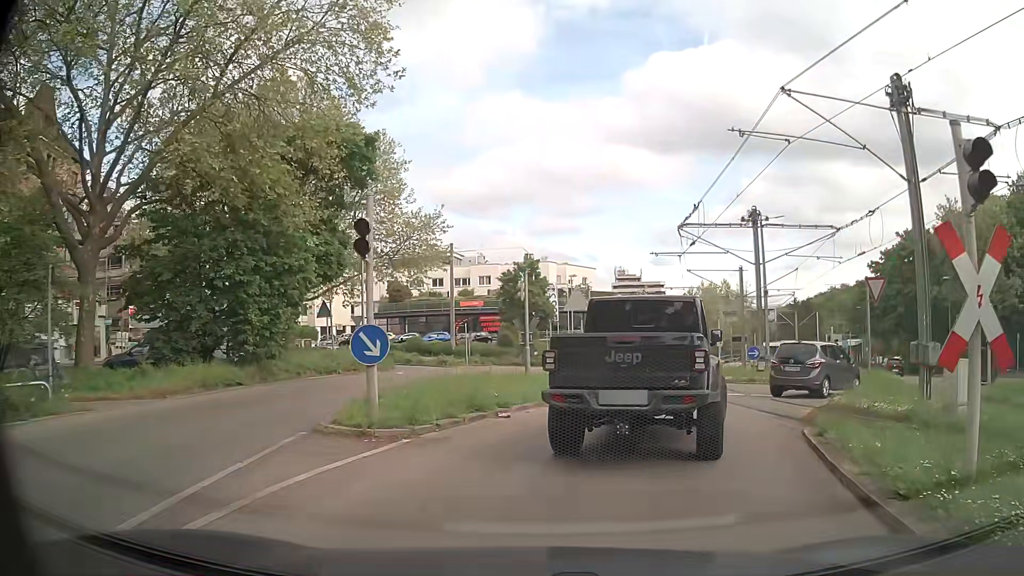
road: secondary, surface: asphalt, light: Day
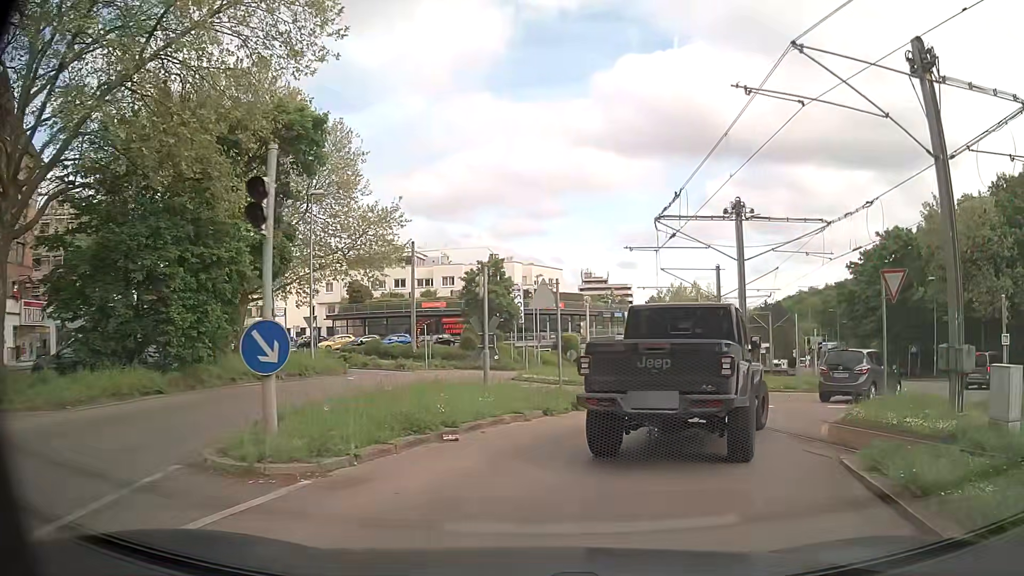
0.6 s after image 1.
(+0.1, +2.8) m; +4°
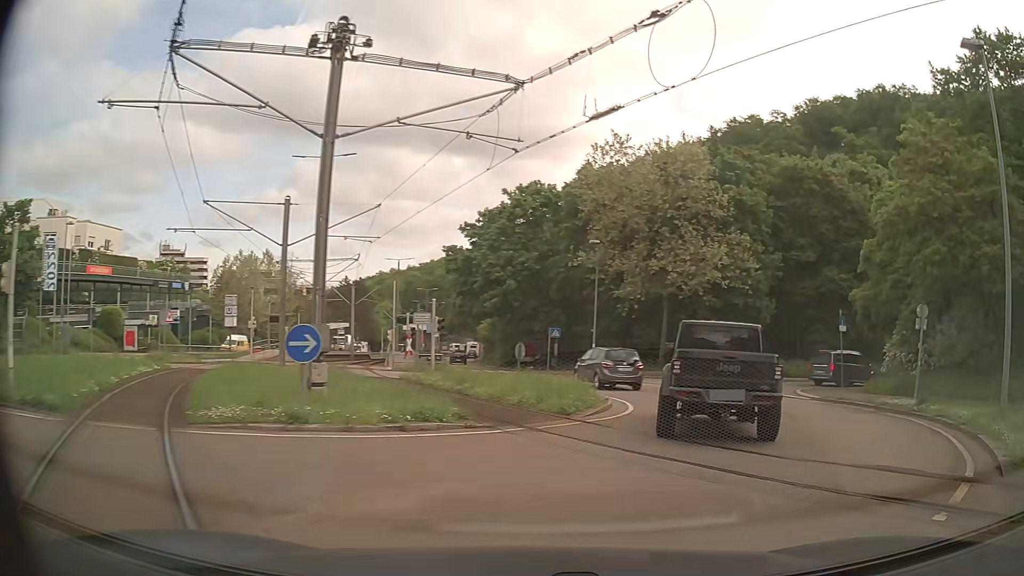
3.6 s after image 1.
(+3.7, +15.1) m; +36°
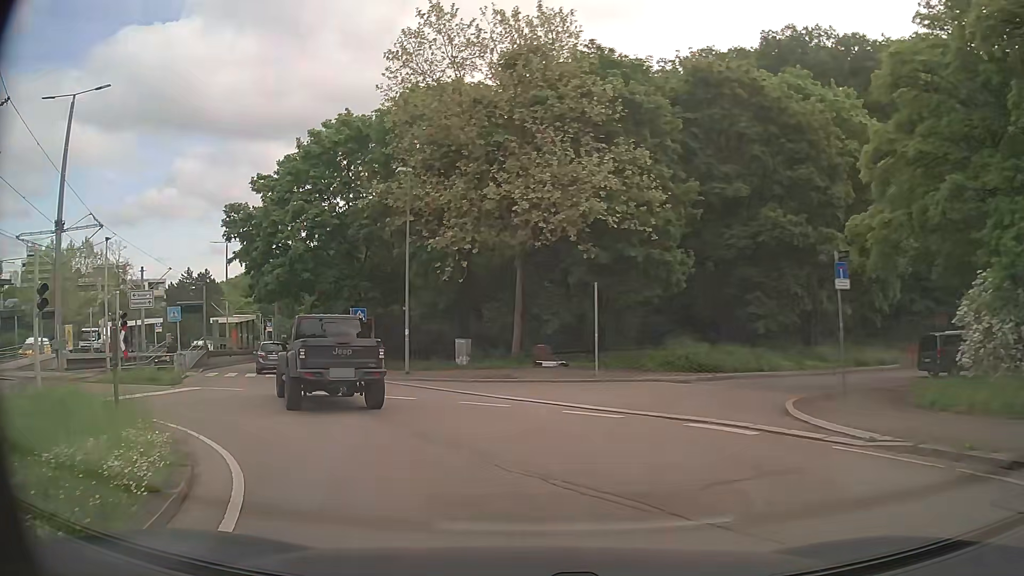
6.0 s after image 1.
(+3.6, +15.1) m; +8°
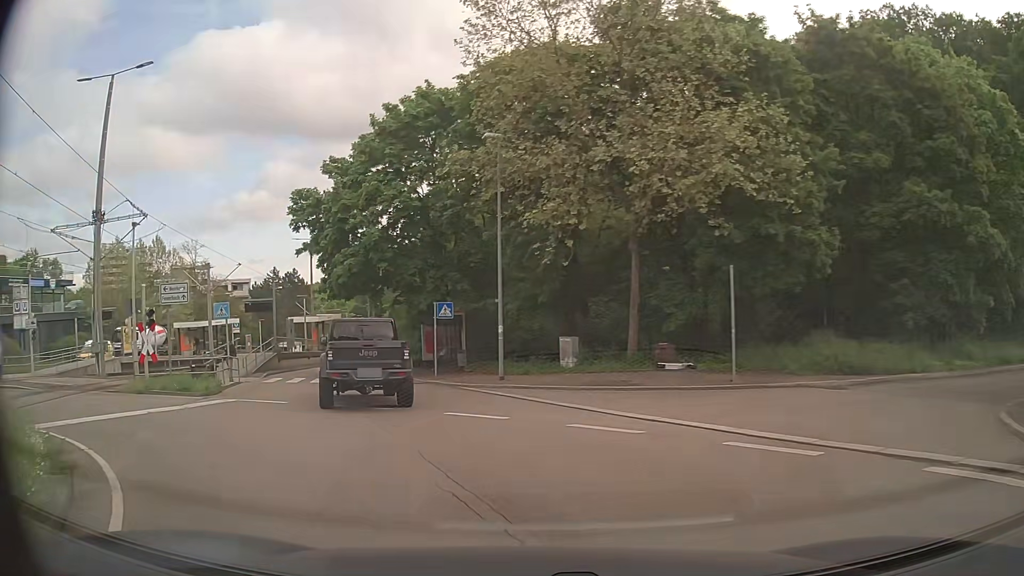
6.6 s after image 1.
(-0.2, +4.6) m; -7°
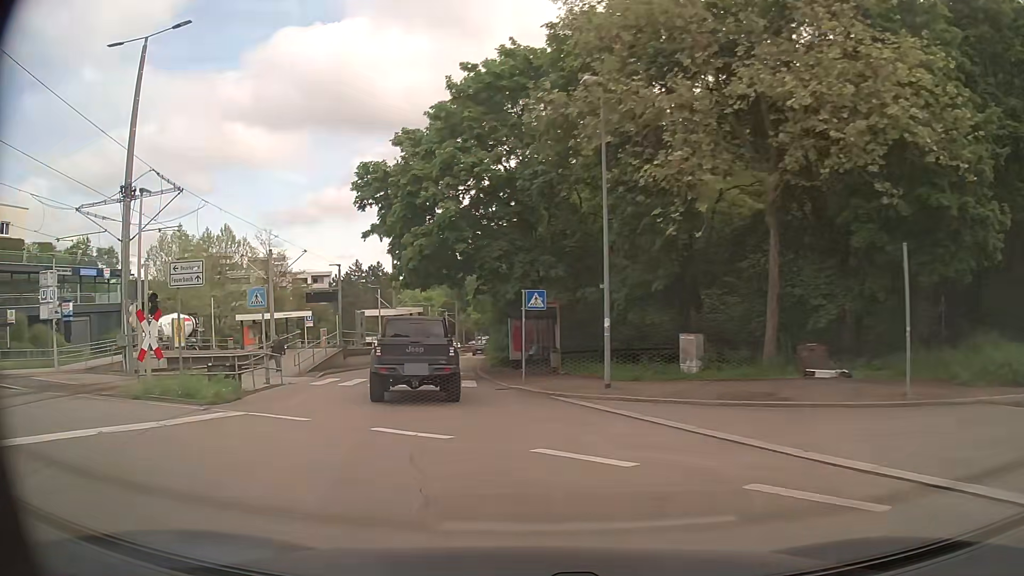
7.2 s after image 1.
(-0.4, +4.9) m; -8°
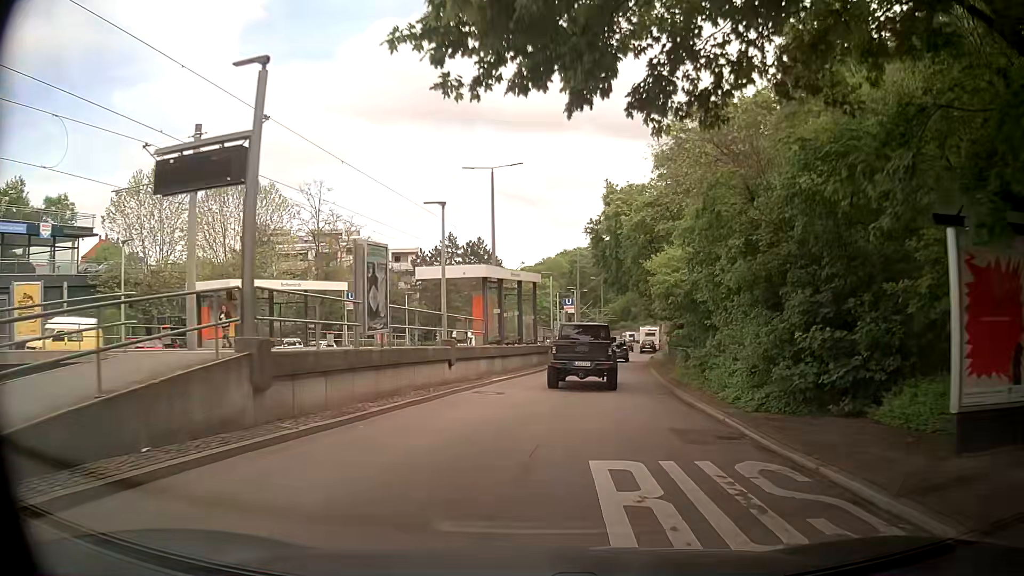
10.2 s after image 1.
(-4.3, +25.9) m; -11°
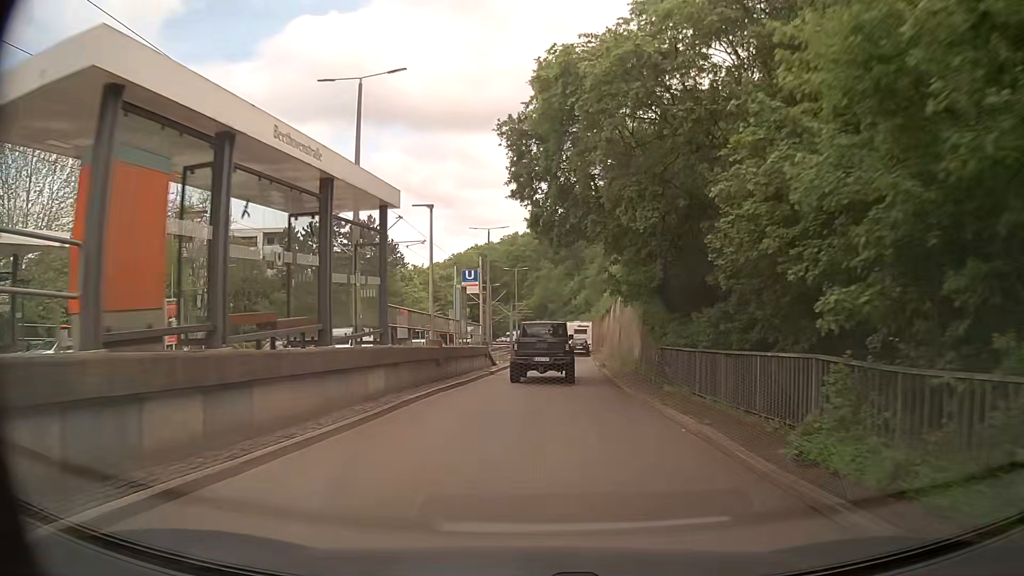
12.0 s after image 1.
(+1.7, +18.5) m; +9°
(0, +10) (+1, +20) (+1, +30) (+1, +40) (+1, +50) (+1, +60) (+1, +70) (+1, +80) (+2, +90) (+3, +100) m
